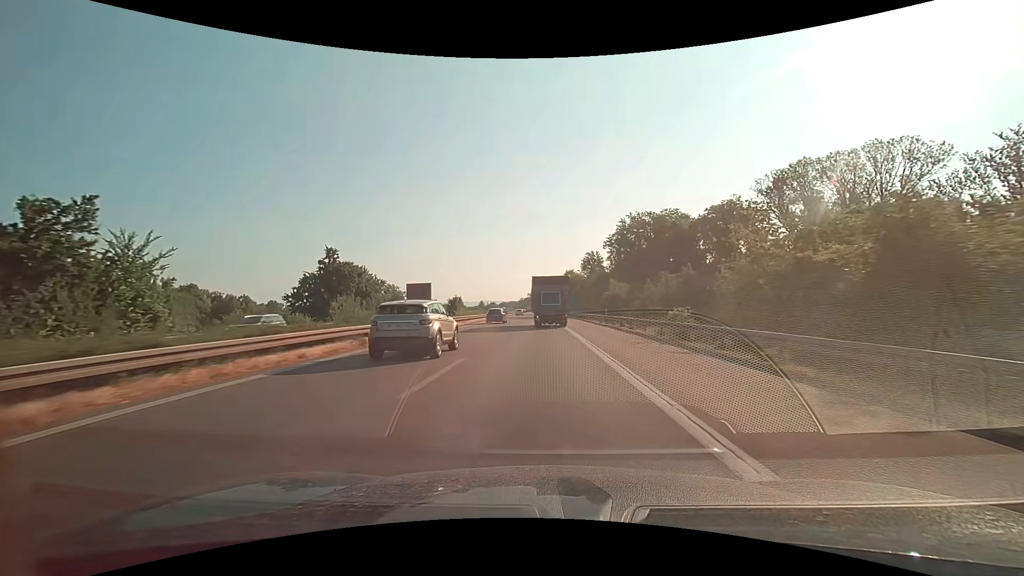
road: motorway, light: Day
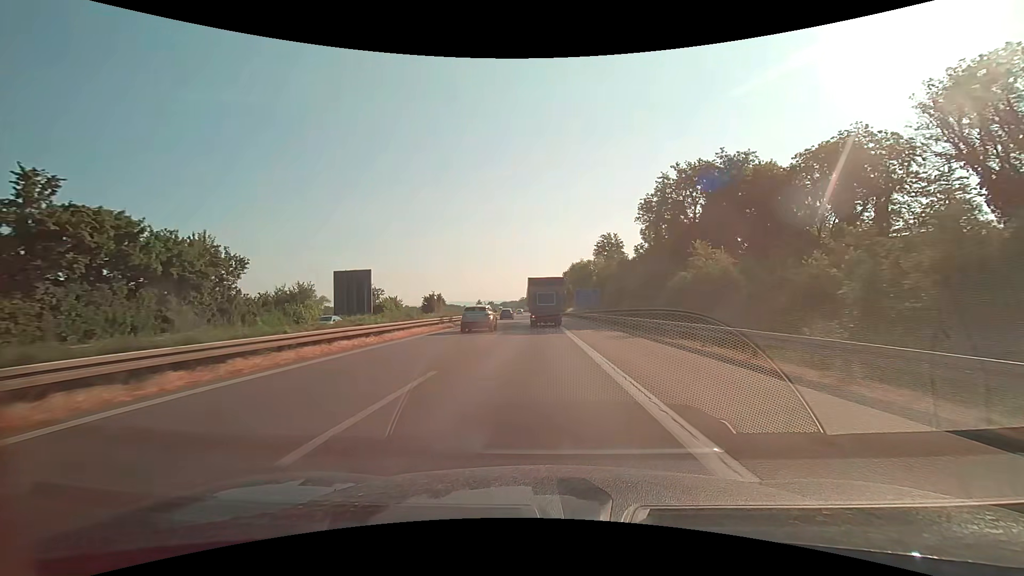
(0.0, +39.1) m; 0°
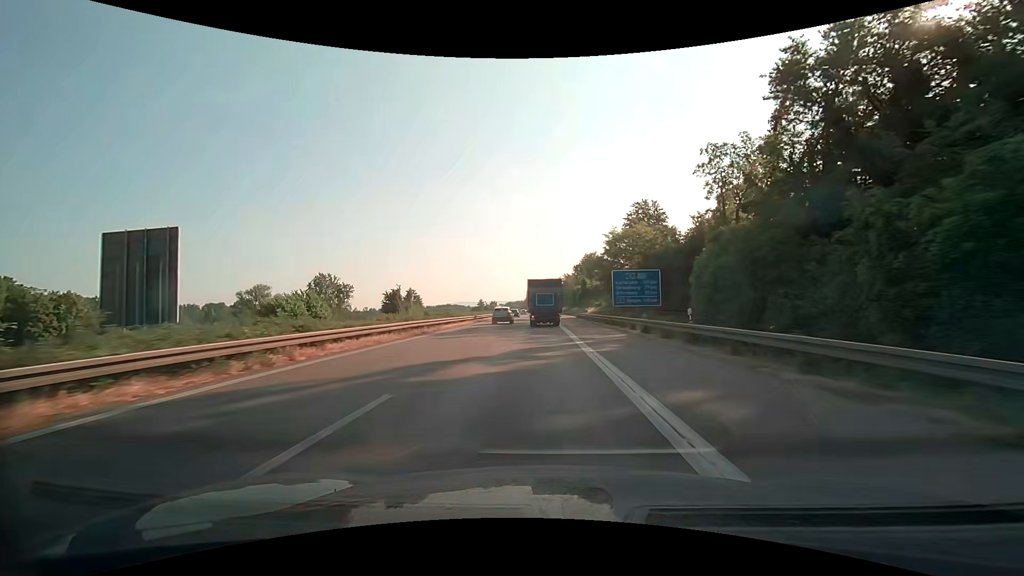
(-0.3, +38.9) m; -1°
(0, +10) (0, +20) (0, +30) (0, +40) (-1, +50) (-1, +60) (-1, +70) (-1, +80) (-1, +90) (-2, +100) m
